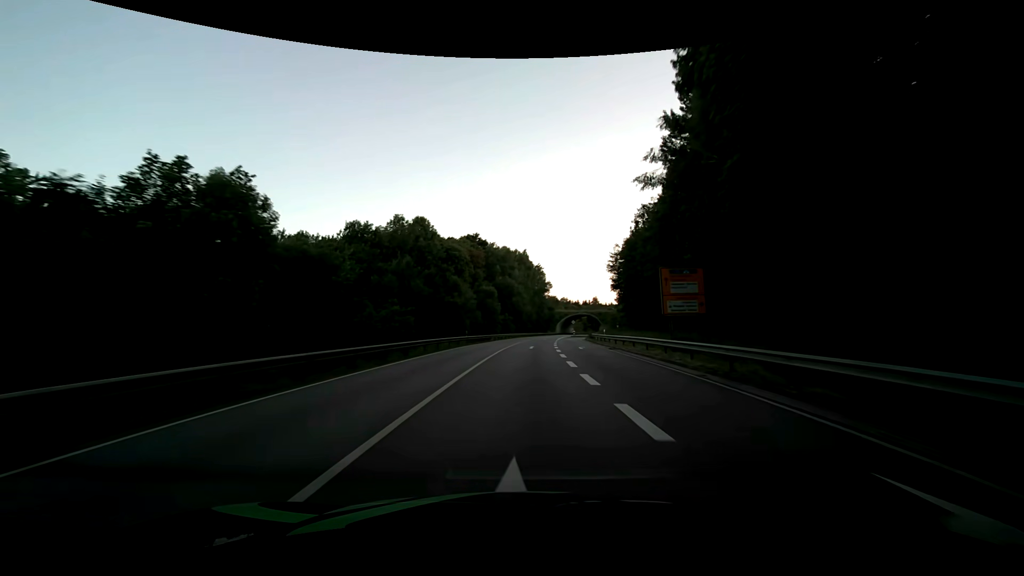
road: primary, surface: asphalt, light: Day
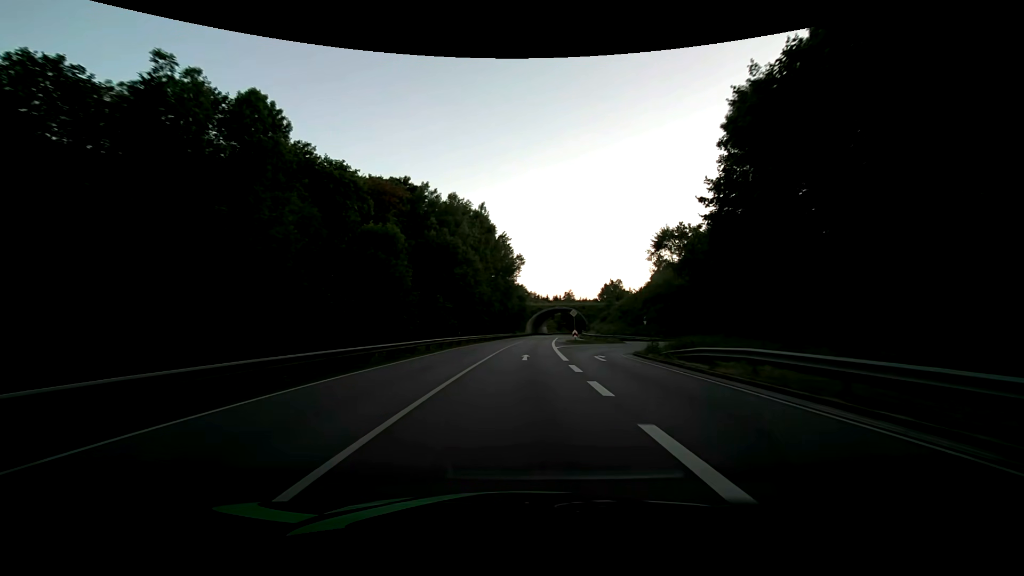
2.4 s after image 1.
(+2.1, +50.2) m; +4°
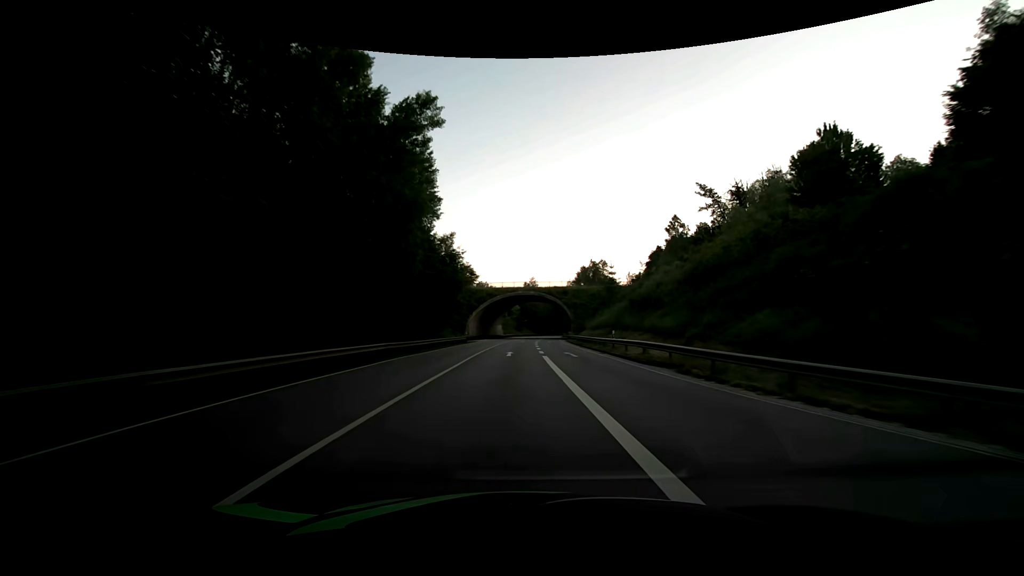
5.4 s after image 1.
(+3.2, +62.7) m; +5°
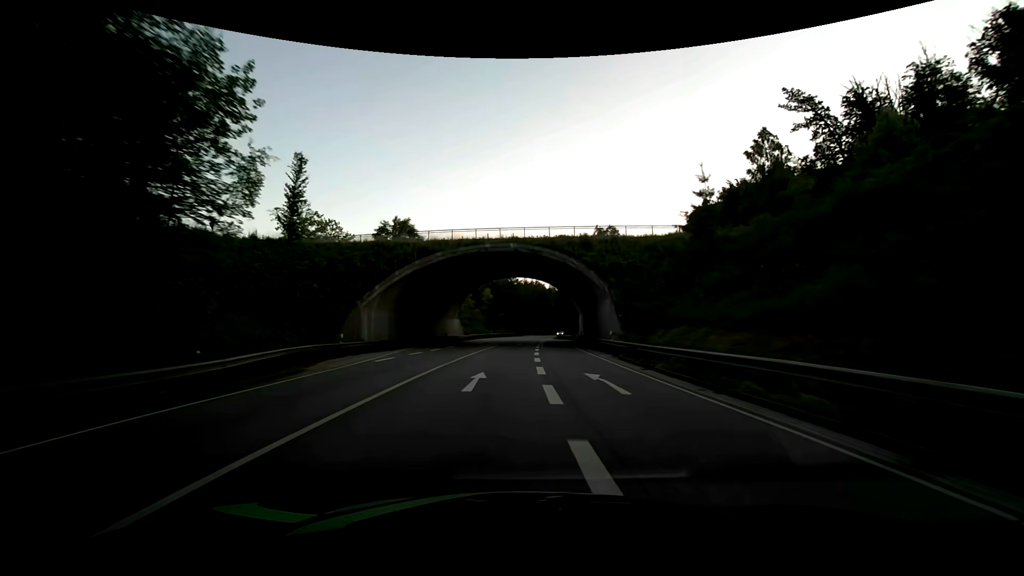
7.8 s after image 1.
(+0.9, +50.2) m; +3°
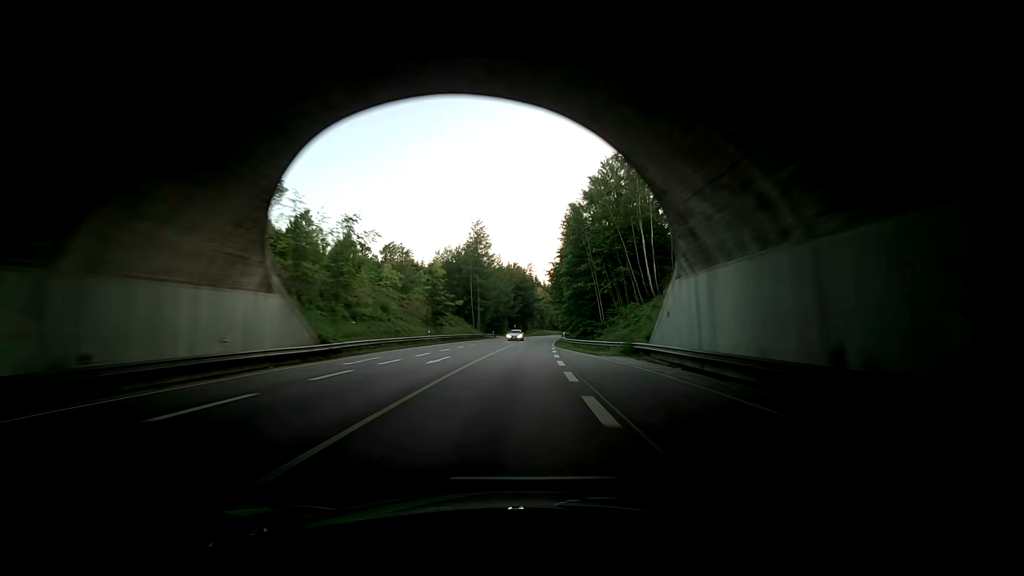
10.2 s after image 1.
(+0.5, +50.3) m; +2°
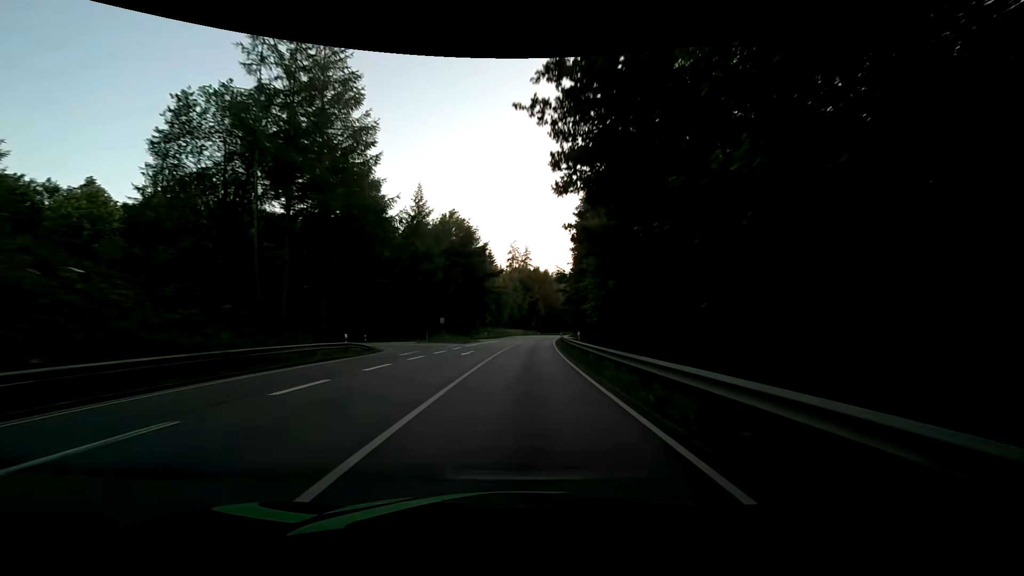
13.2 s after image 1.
(+3.1, +62.7) m; +5°
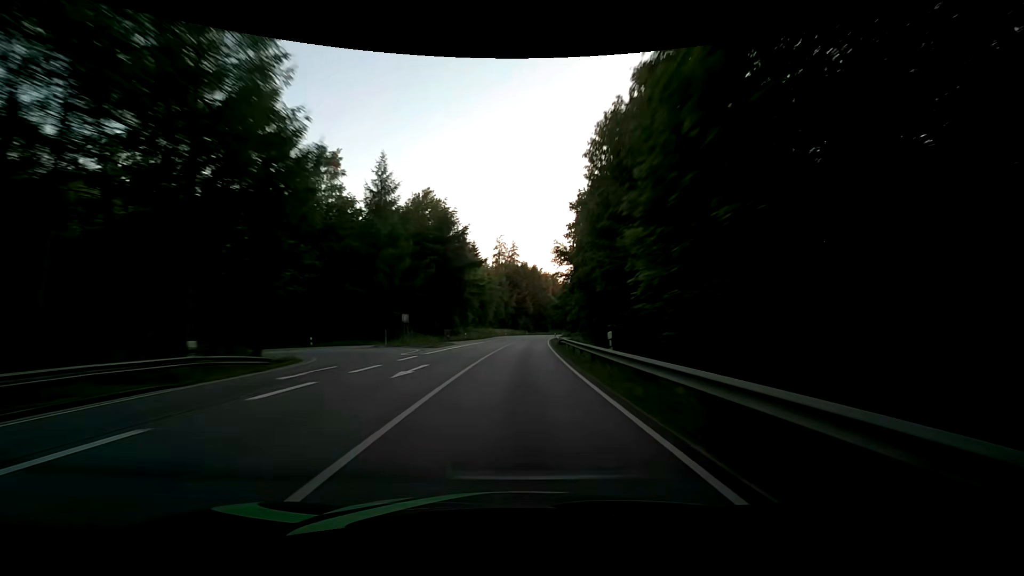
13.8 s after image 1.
(+0.2, +12.5) m; +2°
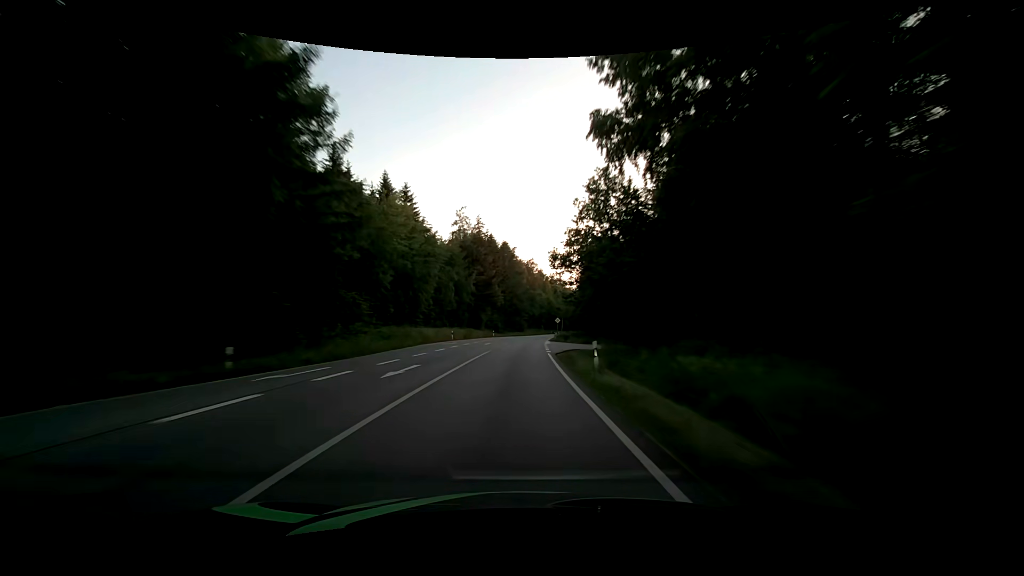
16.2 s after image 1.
(+1.6, +50.3) m; +3°
(0, +10) (0, +20) (+1, +30) (+1, +40) (+2, +50) (+2, +60) (+3, +70) (+4, +80) (+5, +90) (+7, +100) m
